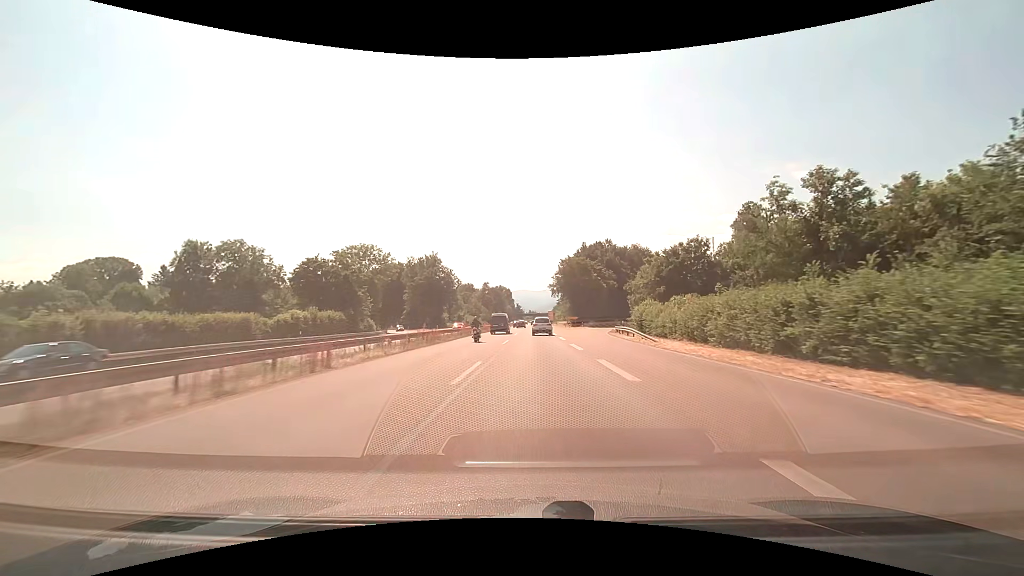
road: trunk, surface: asphalt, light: Day
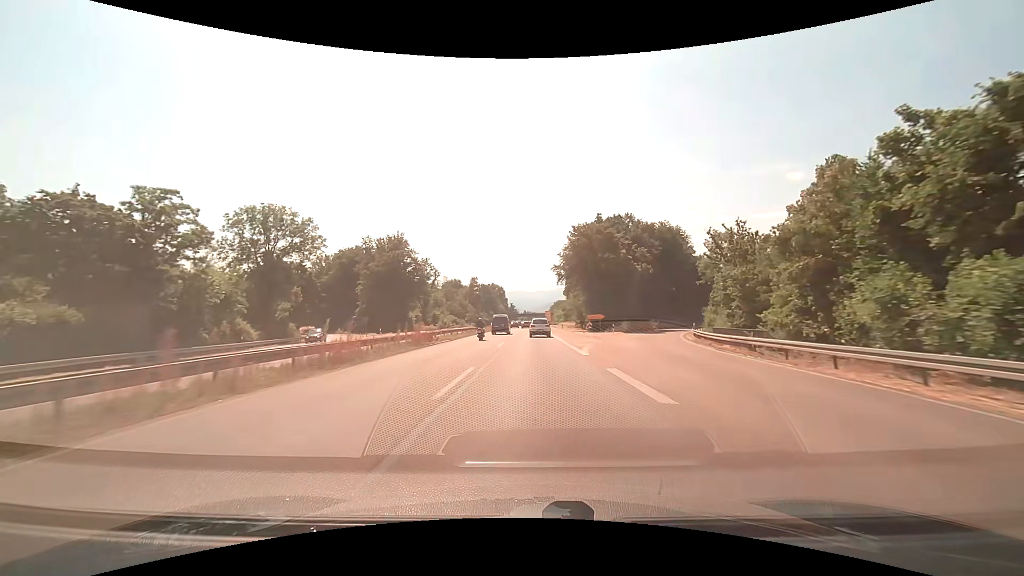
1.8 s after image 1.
(+0.3, +38.8) m; +1°
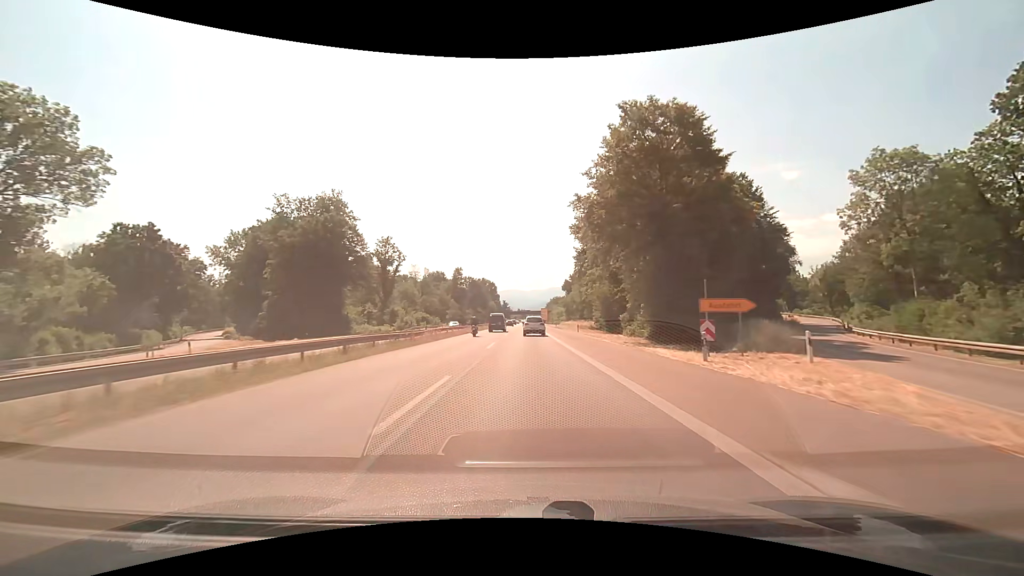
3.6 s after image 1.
(+0.2, +38.9) m; +1°
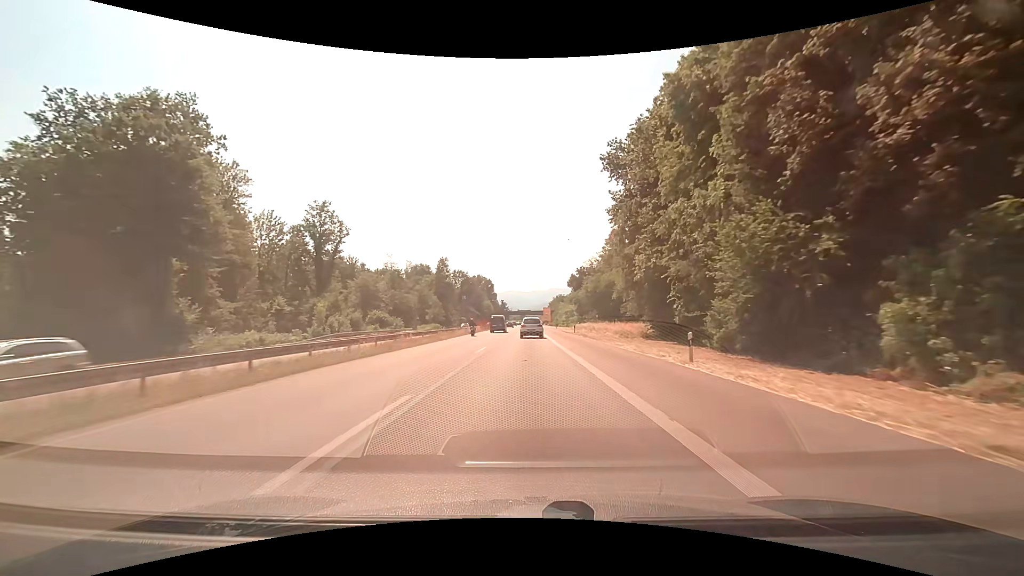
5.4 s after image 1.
(0.0, +38.9) m; 0°
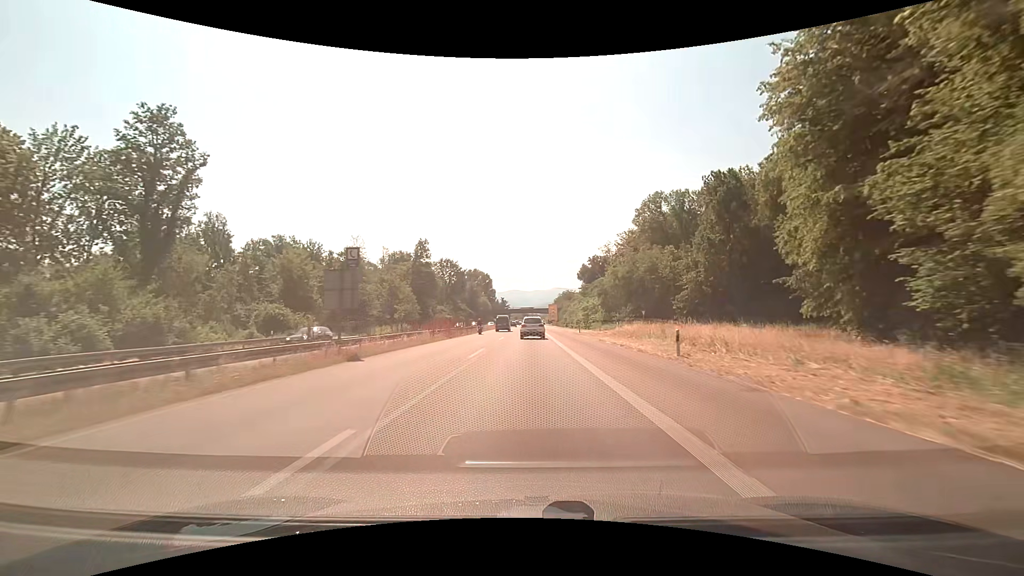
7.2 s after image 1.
(-0.1, +39.0) m; 0°
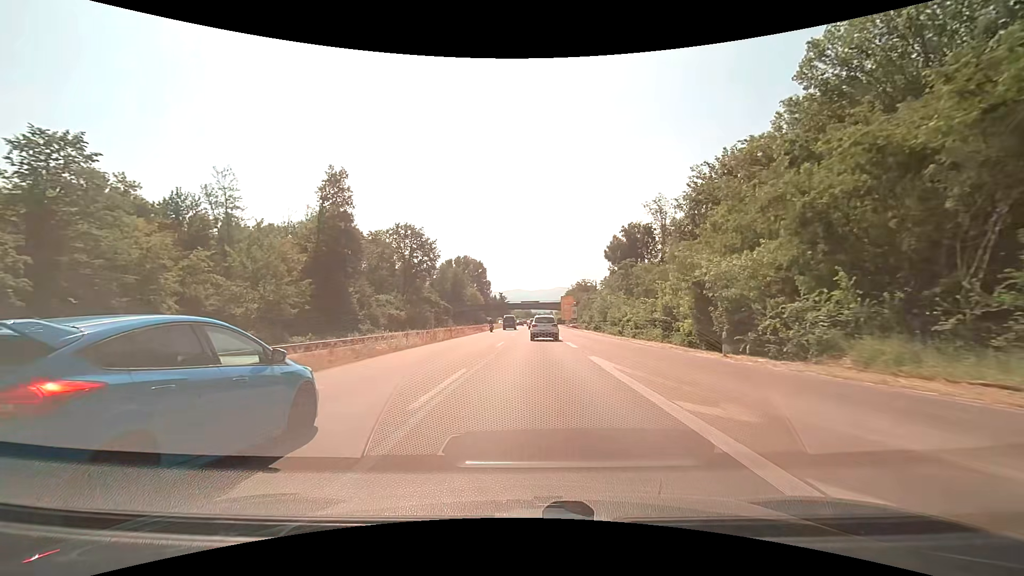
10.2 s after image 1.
(-0.2, +64.8) m; 0°
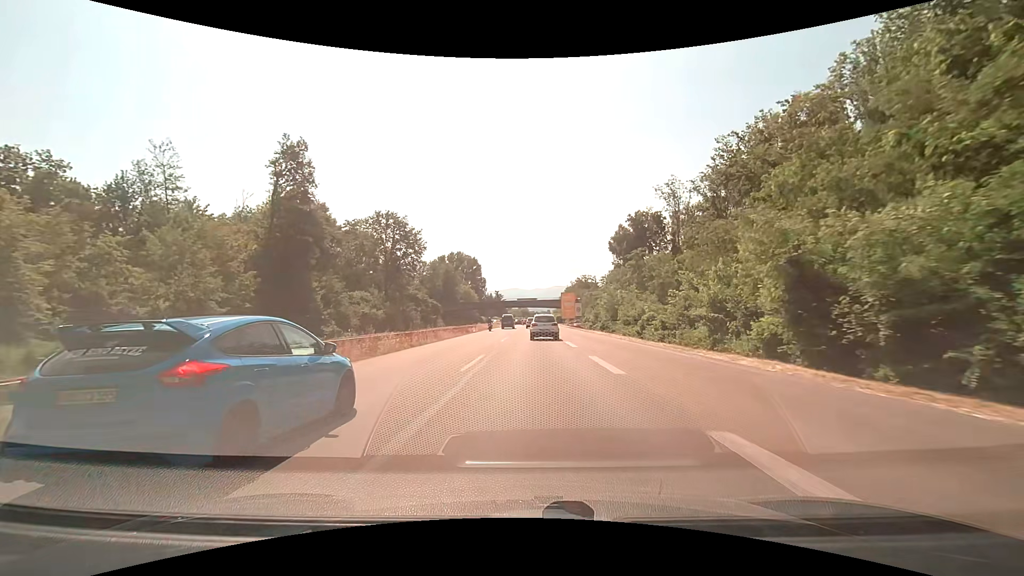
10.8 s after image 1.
(0.0, +12.6) m; 0°
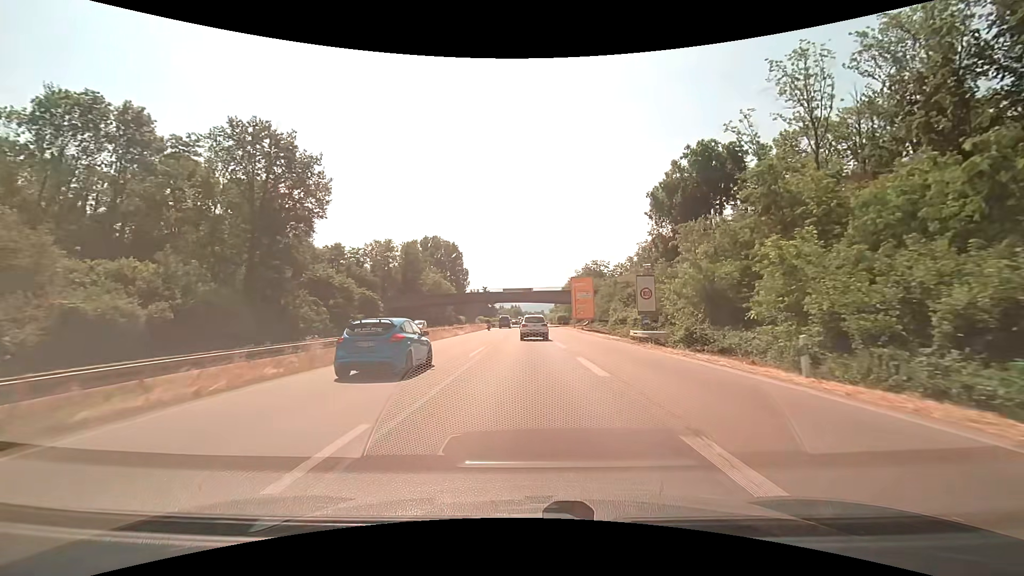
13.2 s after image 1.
(+0.4, +48.3) m; +1°
(0, +10) (0, +20) (0, +30) (0, +40) (0, +50) (0, +60) (0, +70) (0, +80) (0, +90) (0, +100) m
